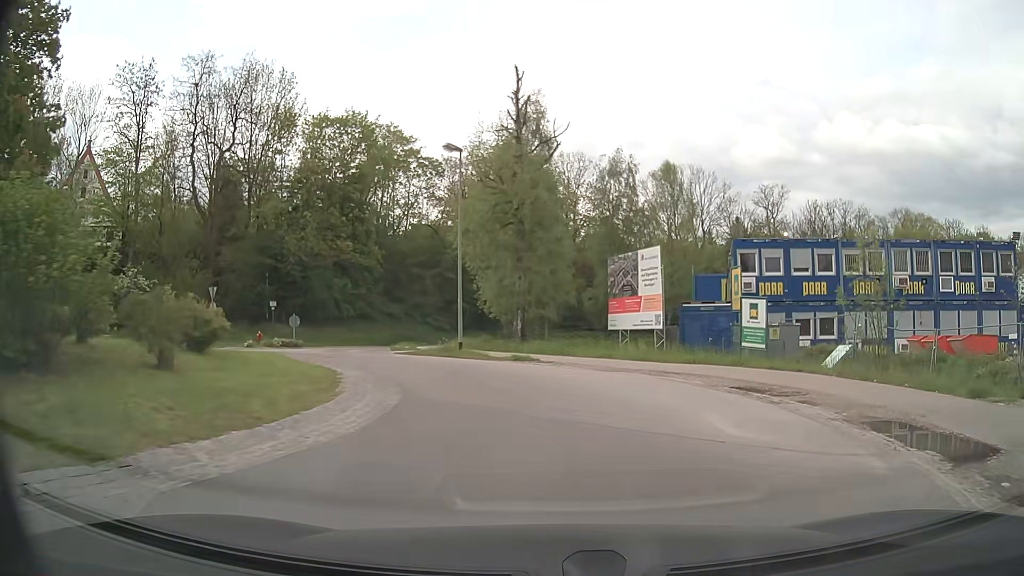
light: Day
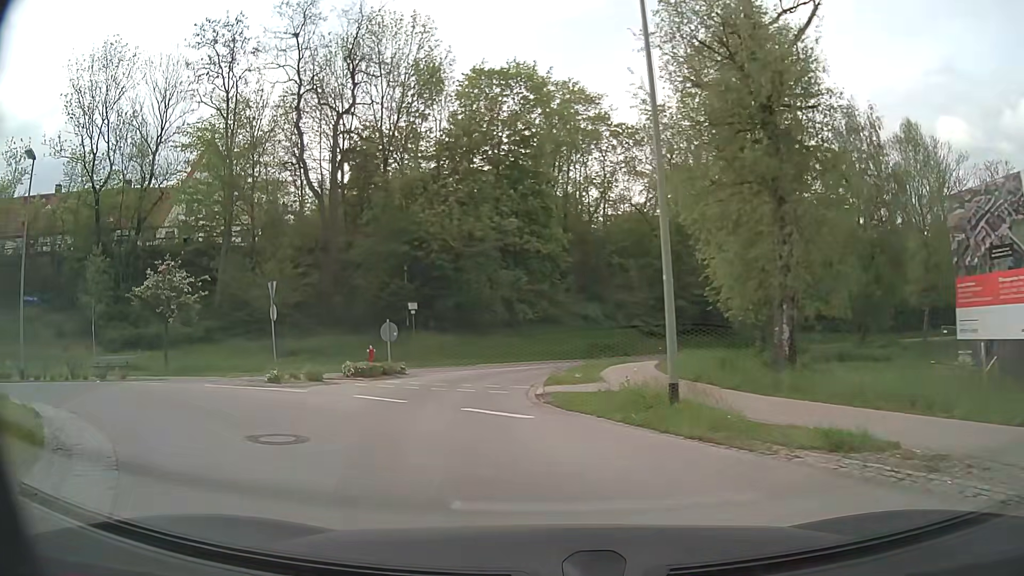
(-1.2, +14.7) m; -19°
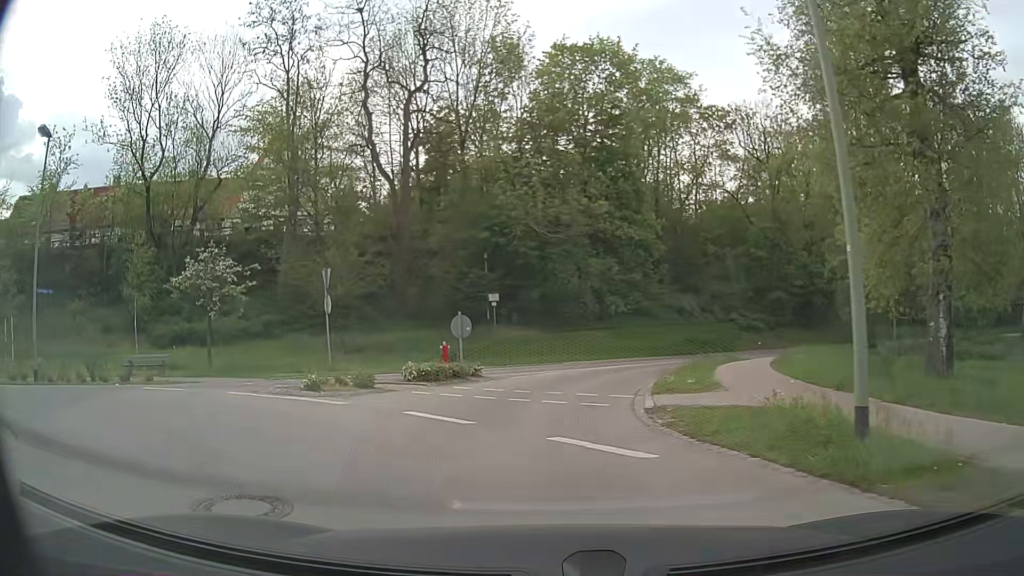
(-0.1, +3.4) m; -6°
(-1, +10) (+1, +20) (+5, +29) (+11, +37) (+19, +43) (+28, +47) (+38, +51) (+47, +54) (+57, +56) (+67, +58) m
